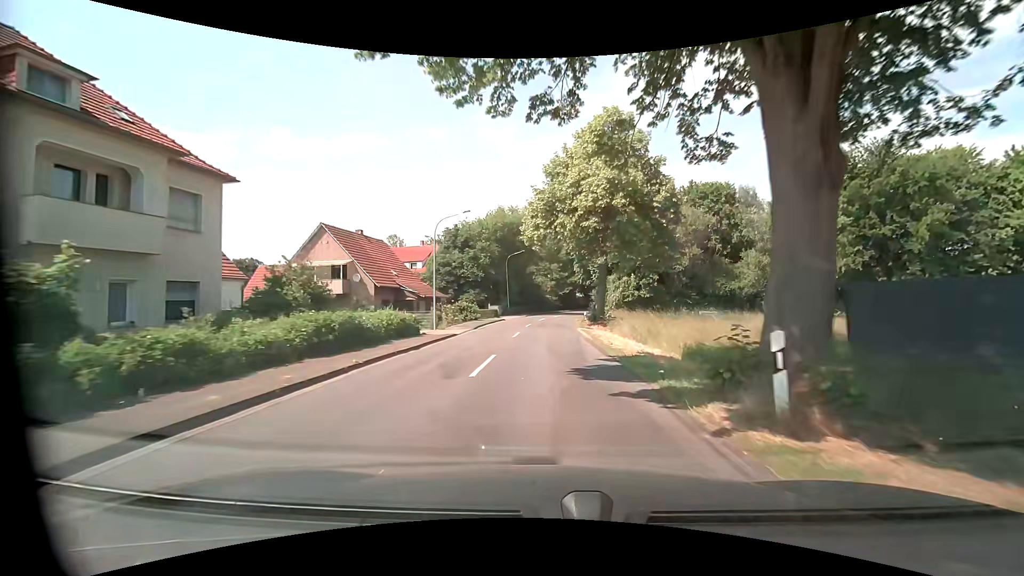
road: secondary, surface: asphalt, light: Day
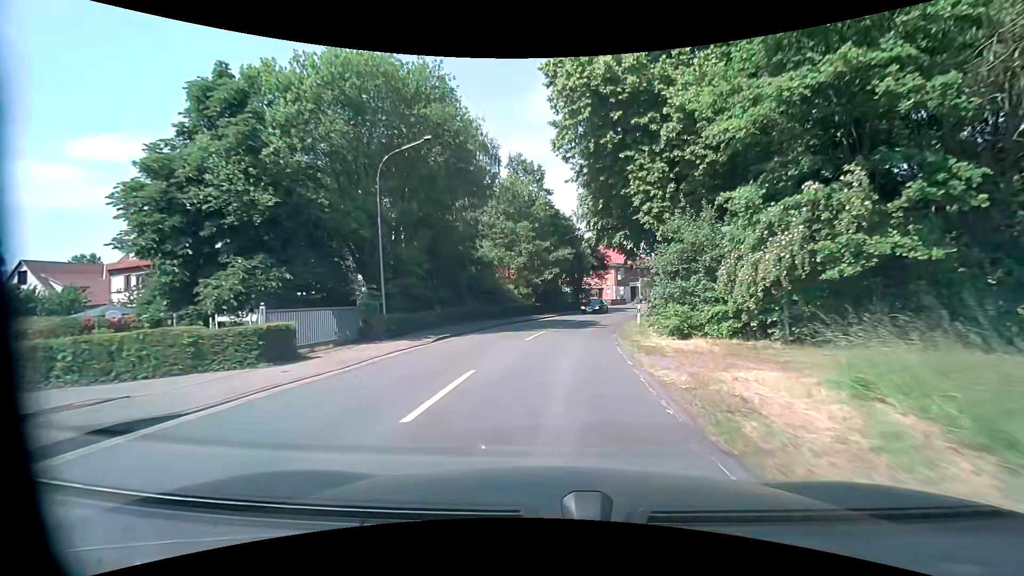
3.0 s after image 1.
(+1.0, +40.1) m; +4°
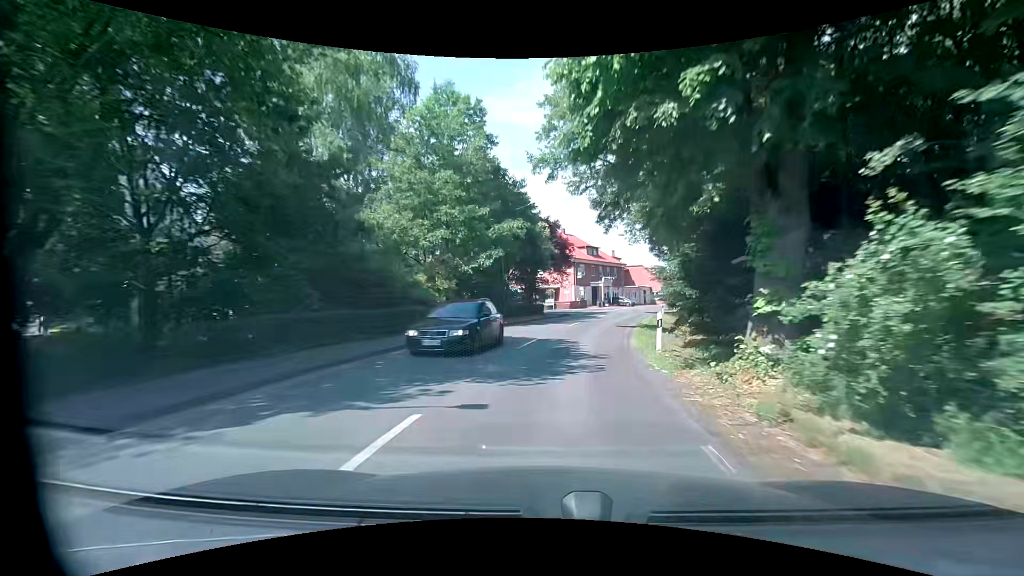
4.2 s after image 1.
(+0.5, +15.8) m; +5°
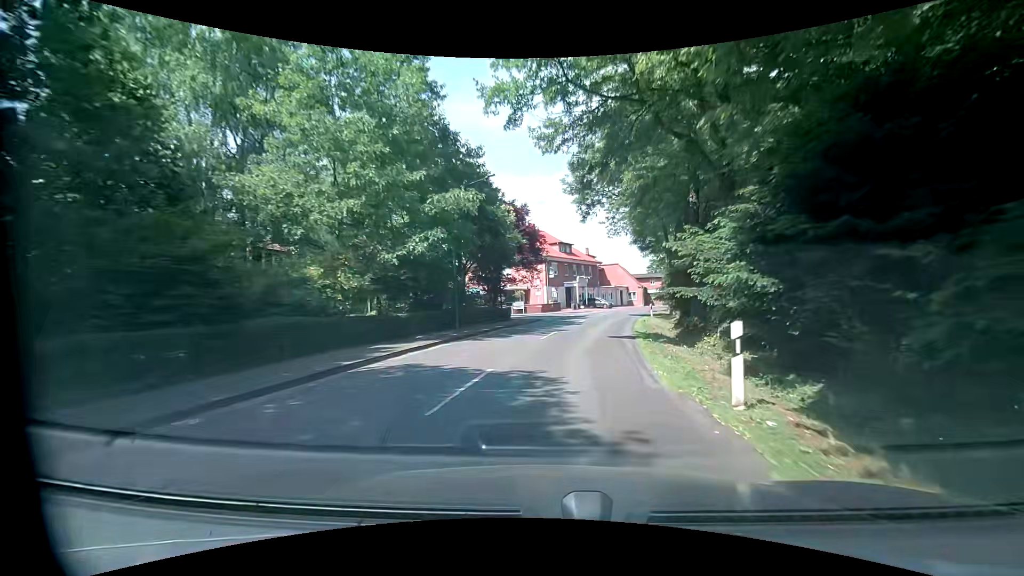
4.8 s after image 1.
(+0.2, +7.8) m; +3°
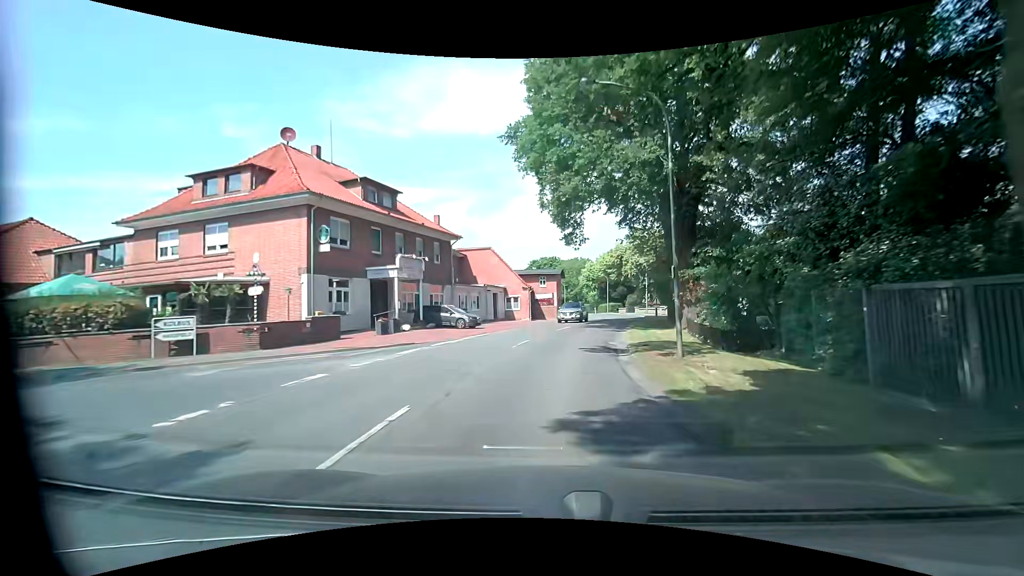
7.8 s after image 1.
(+5.2, +38.6) m; +15°
